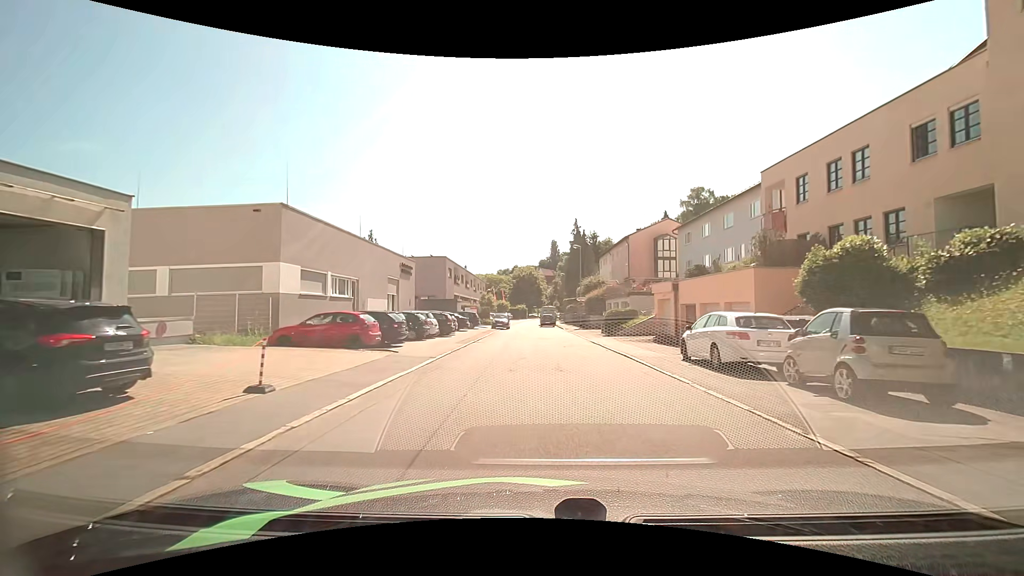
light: Day
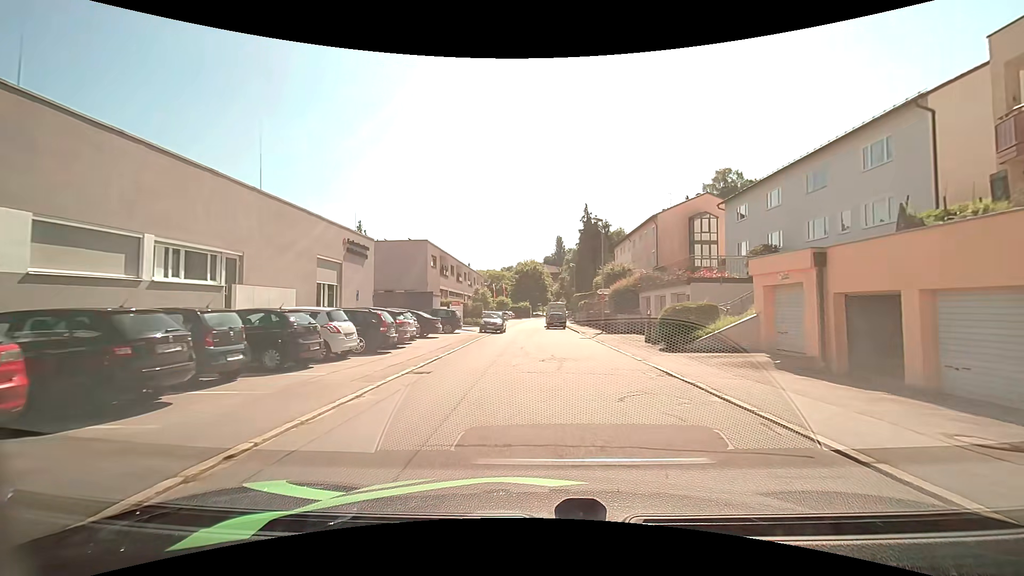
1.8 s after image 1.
(-0.1, +13.5) m; -1°
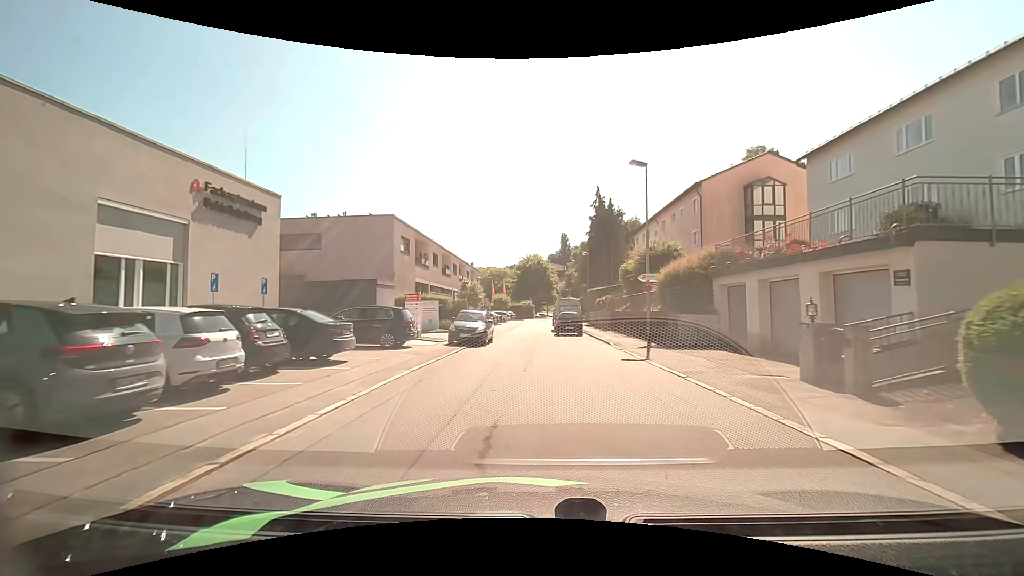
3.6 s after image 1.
(0.0, +13.4) m; 0°
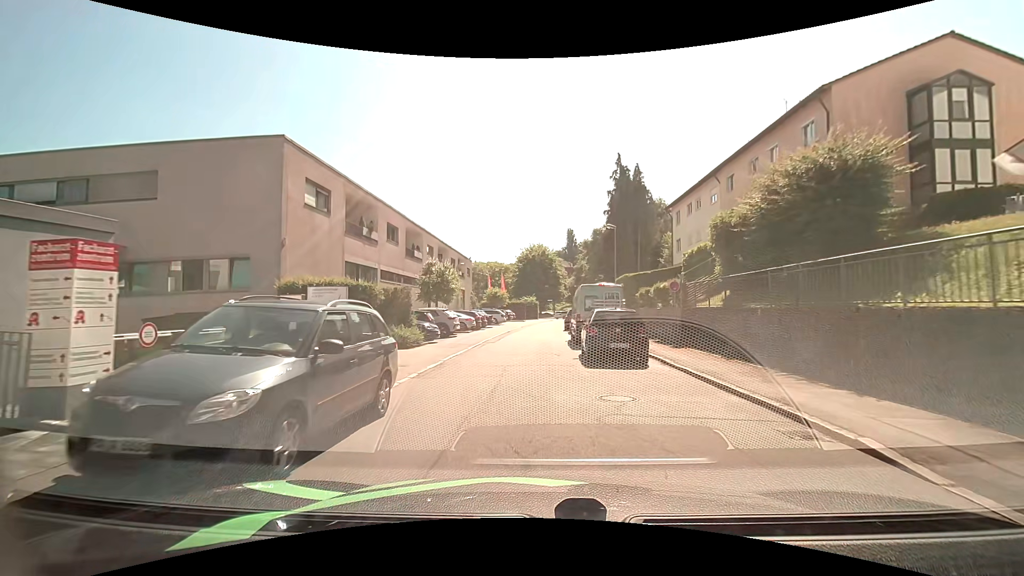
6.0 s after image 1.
(-0.2, +17.2) m; -1°
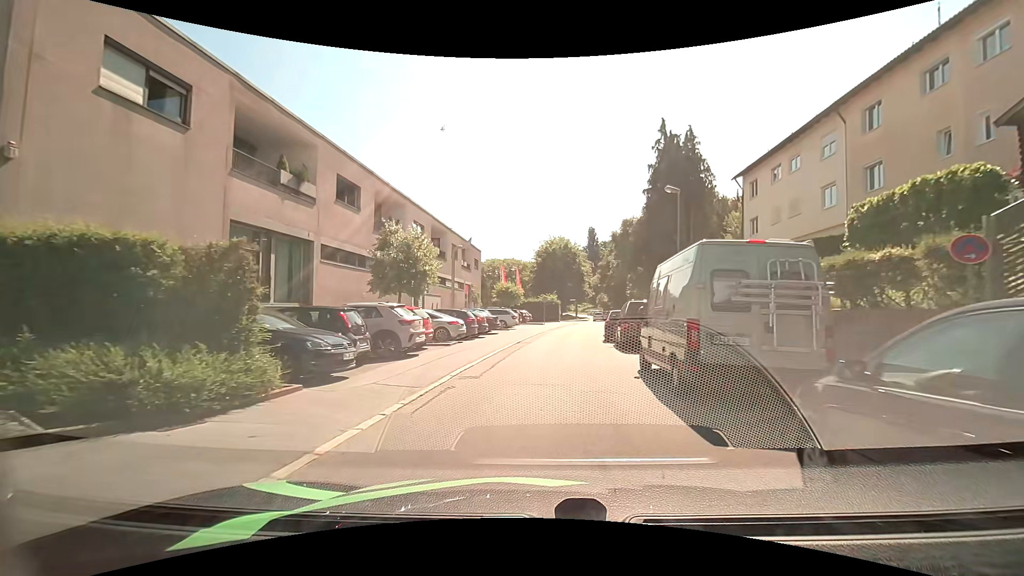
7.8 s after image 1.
(-0.3, +12.3) m; -1°
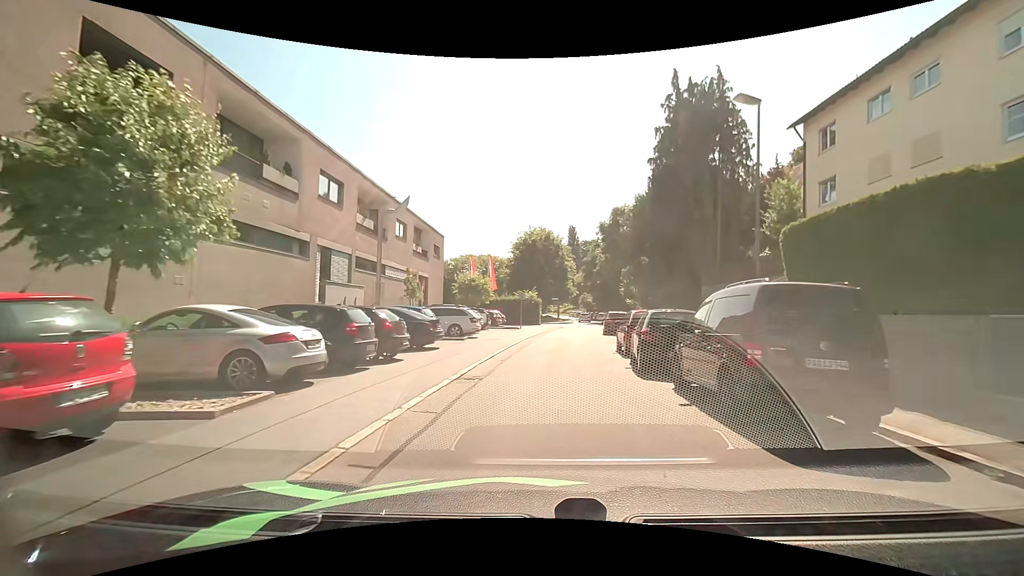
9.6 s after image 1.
(+0.1, +12.2) m; +2°
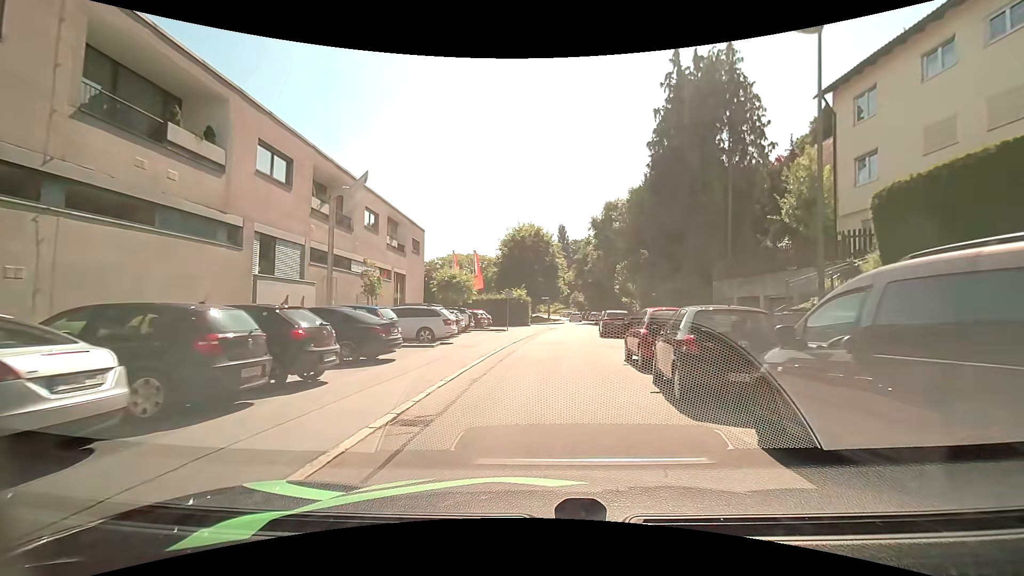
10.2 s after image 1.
(0.0, +4.1) m; +1°
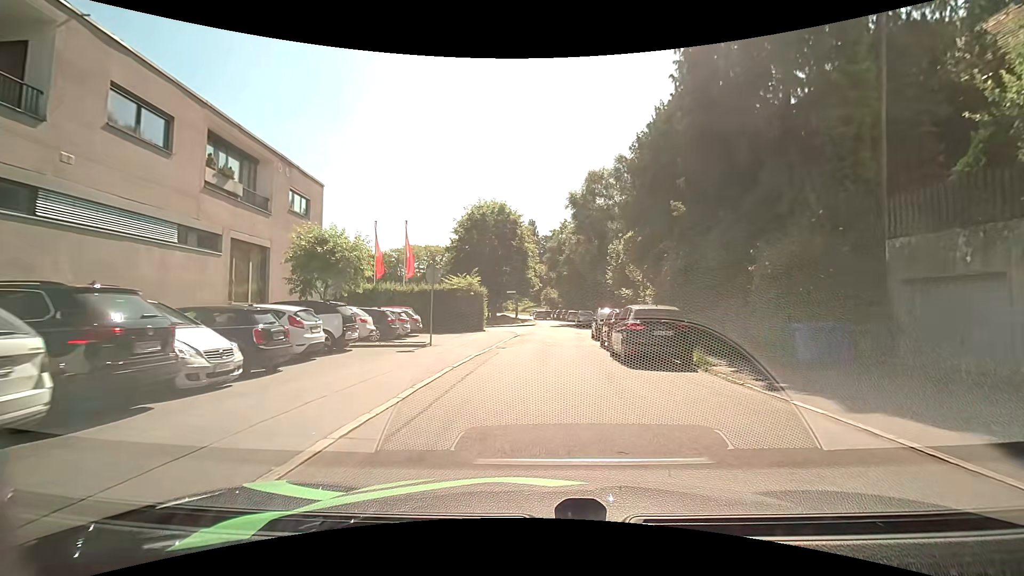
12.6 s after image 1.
(+0.4, +16.1) m; +4°
